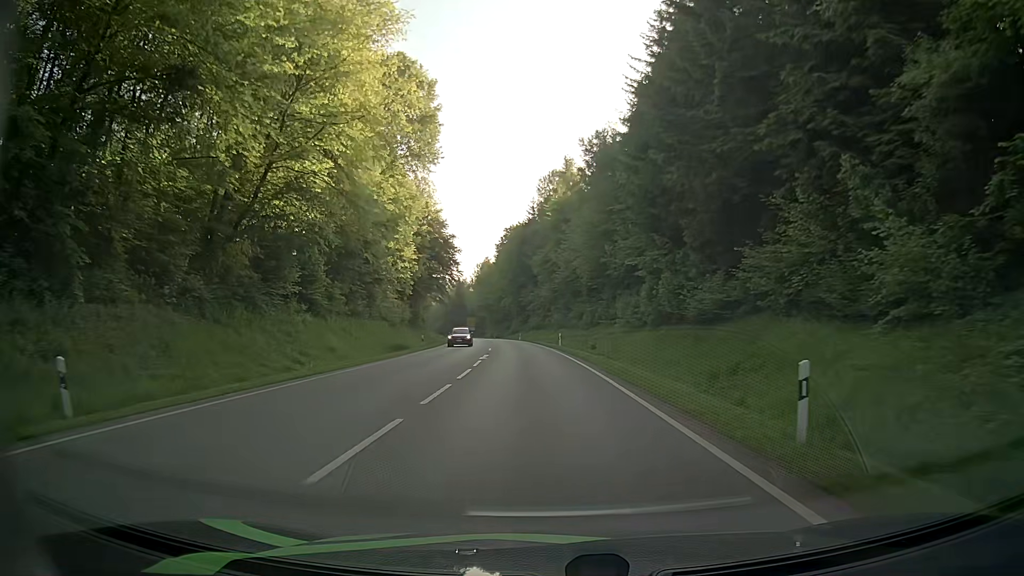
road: secondary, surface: asphalt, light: Day
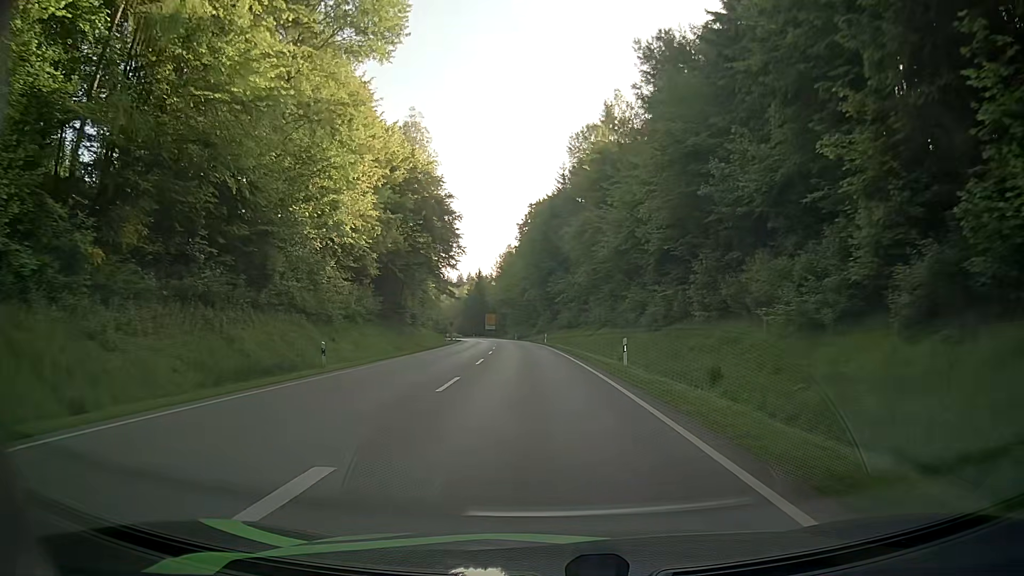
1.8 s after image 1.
(-0.2, +28.4) m; -1°
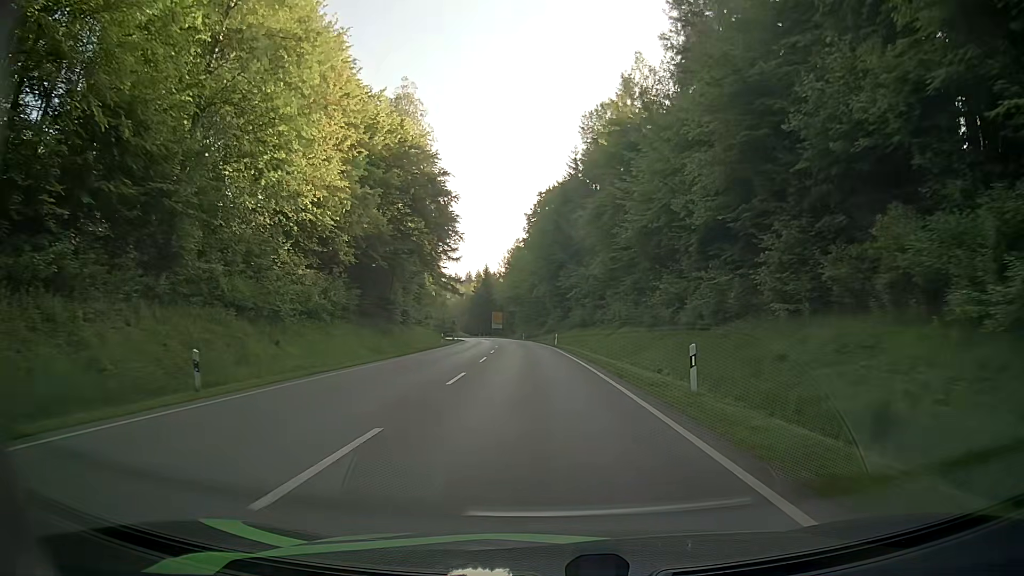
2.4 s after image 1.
(-0.2, +9.7) m; -1°
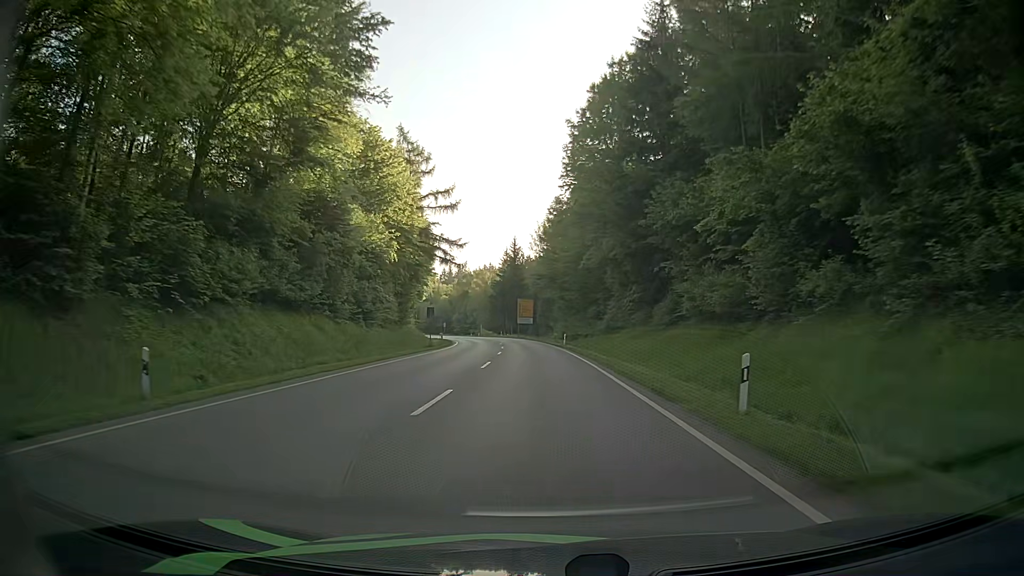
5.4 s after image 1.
(-1.8, +50.0) m; -3°
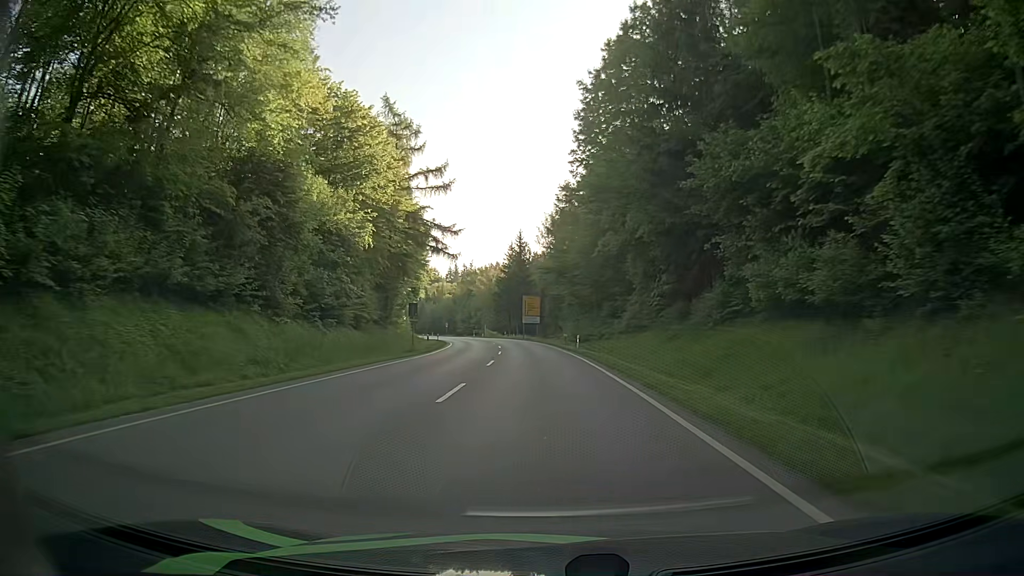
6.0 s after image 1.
(-0.1, +10.4) m; -1°
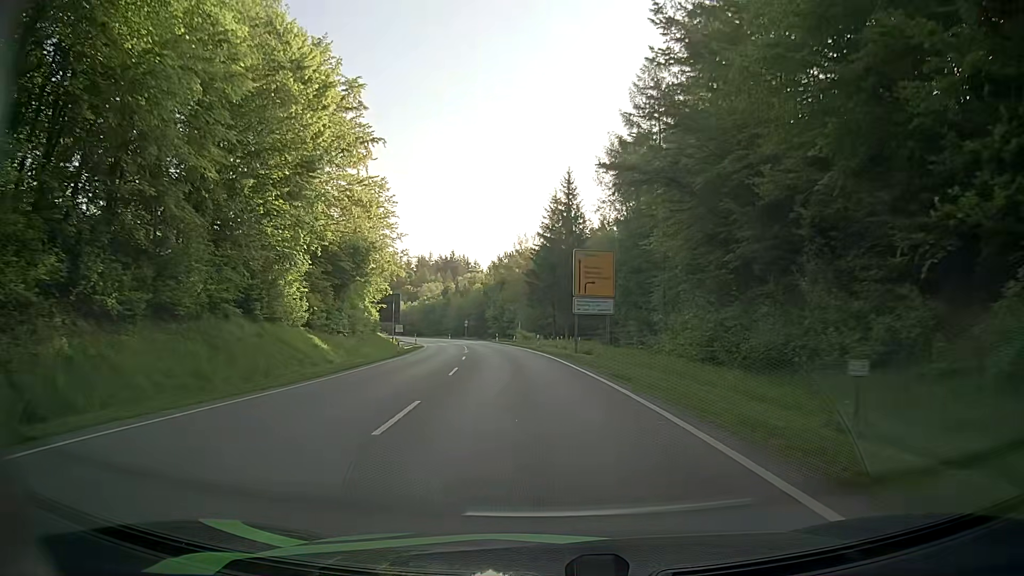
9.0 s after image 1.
(-1.8, +52.0) m; -5°
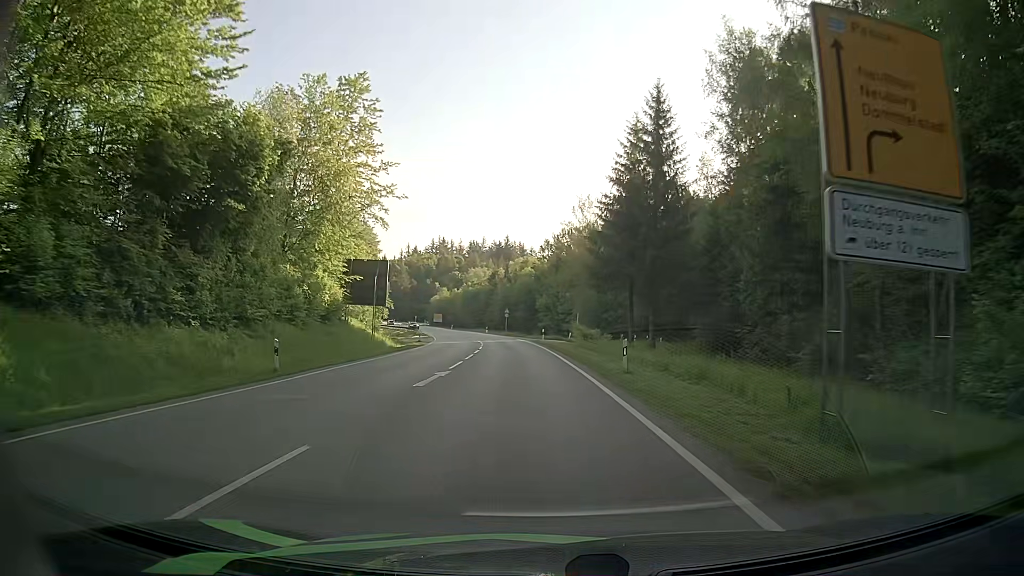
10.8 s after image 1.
(-1.1, +29.7) m; -5°
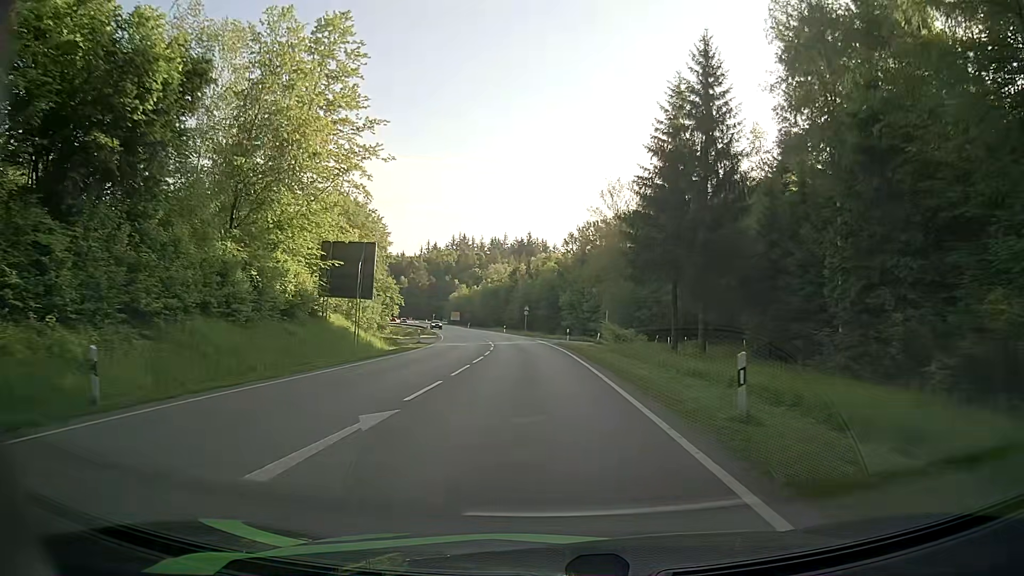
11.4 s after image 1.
(-0.2, +9.8) m; -2°
